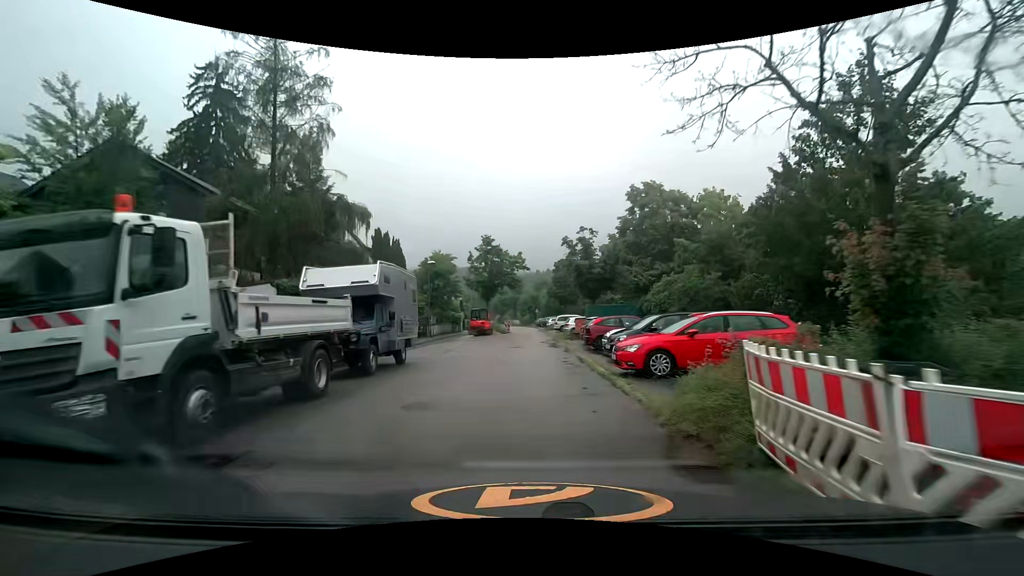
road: residential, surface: asphalt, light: Day
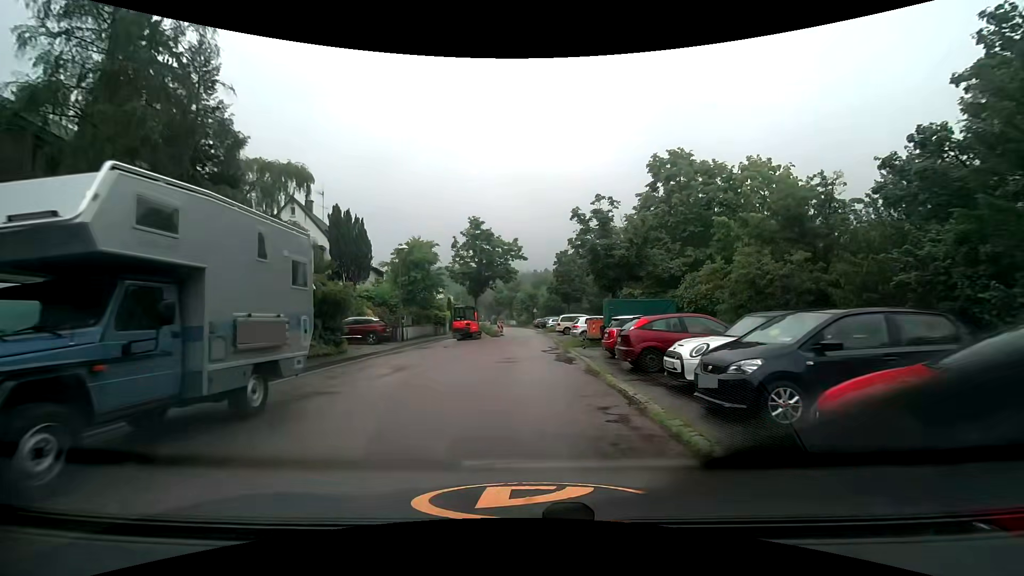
(0.0, +8.7) m; 0°
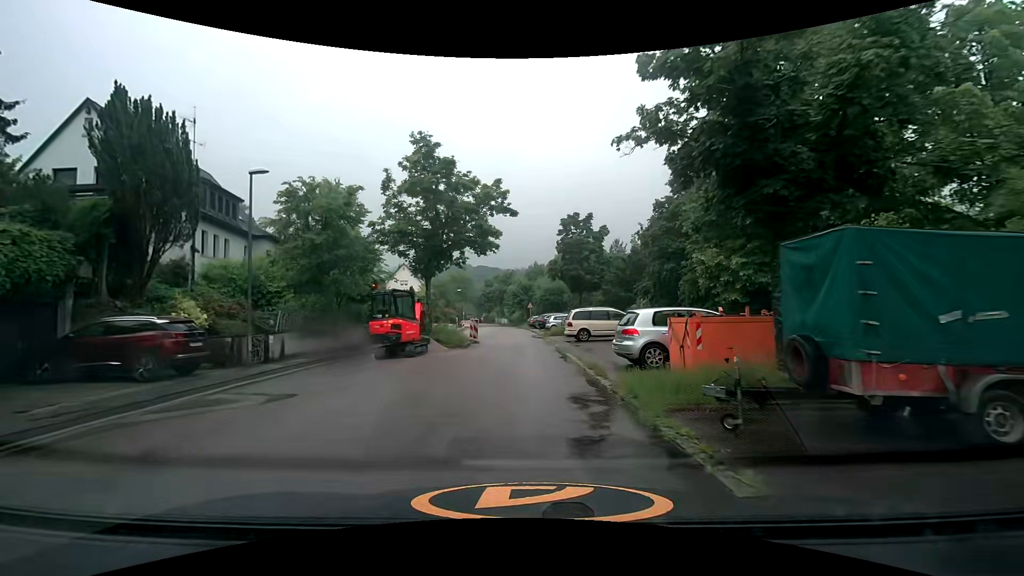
(+0.3, +17.2) m; +1°
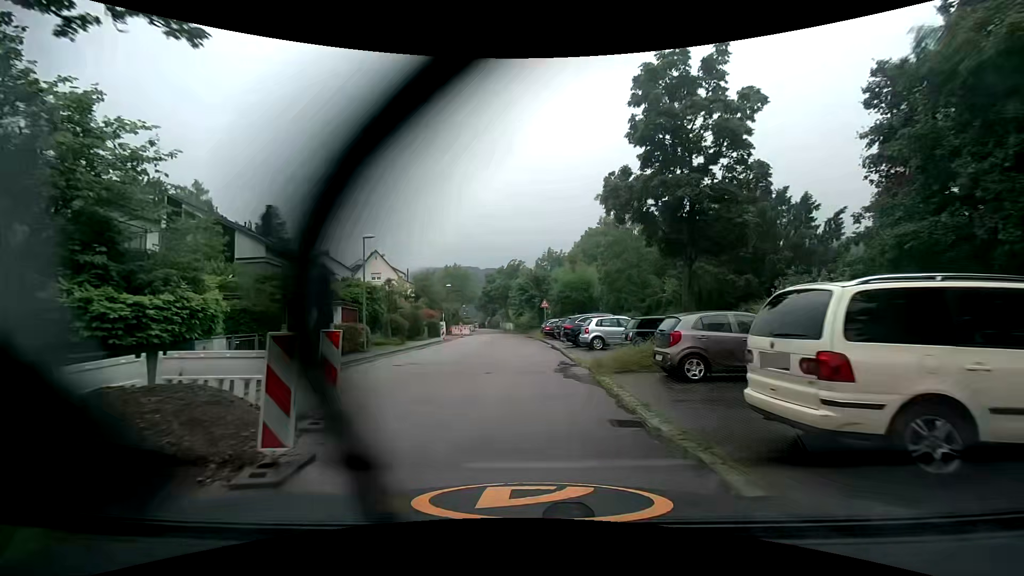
(-0.4, +21.7) m; -1°
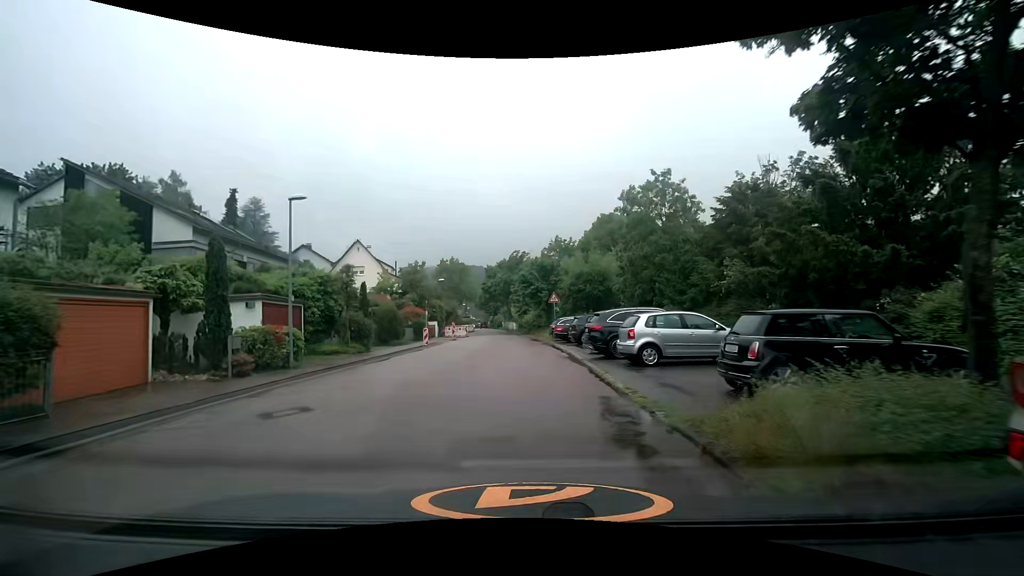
(-0.1, +8.6) m; -1°
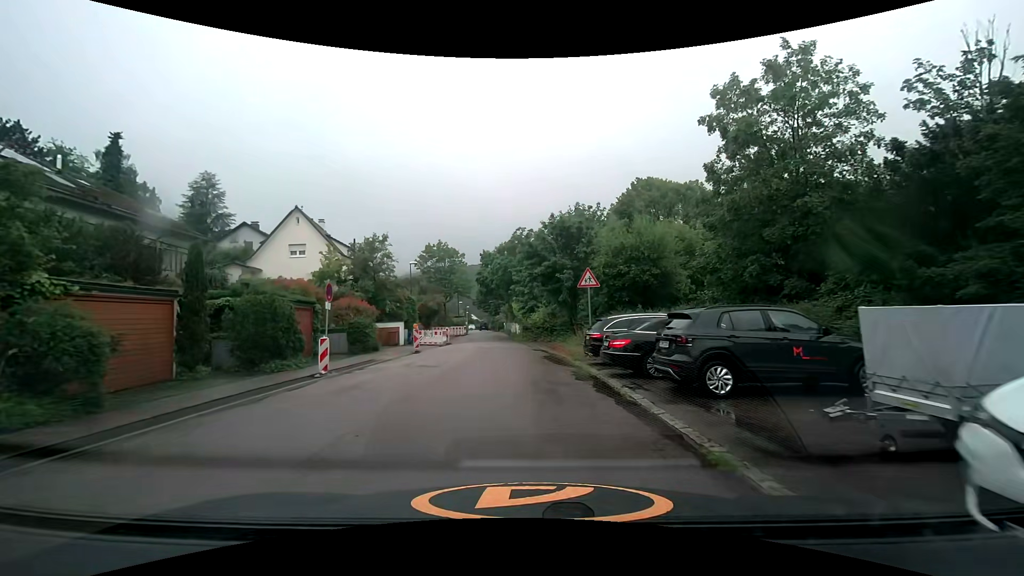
(-0.3, +17.1) m; -1°
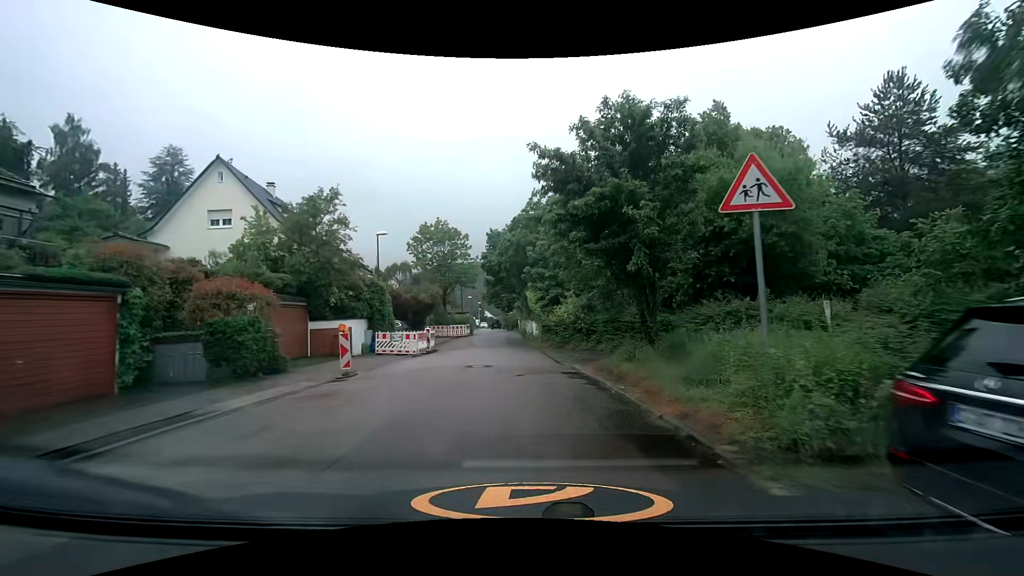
(-0.2, +12.8) m; -2°
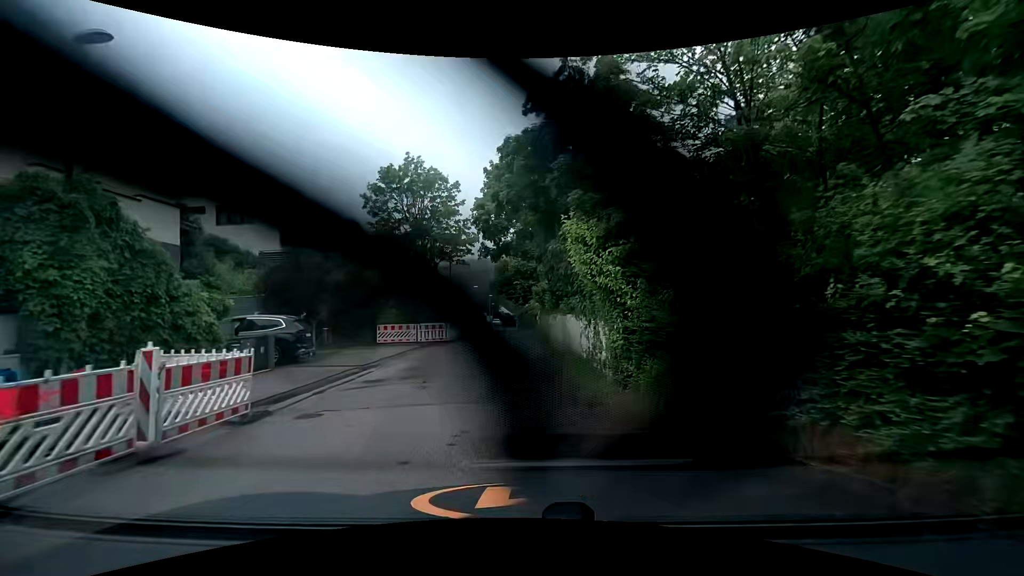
(-0.2, +19.4) m; 0°
